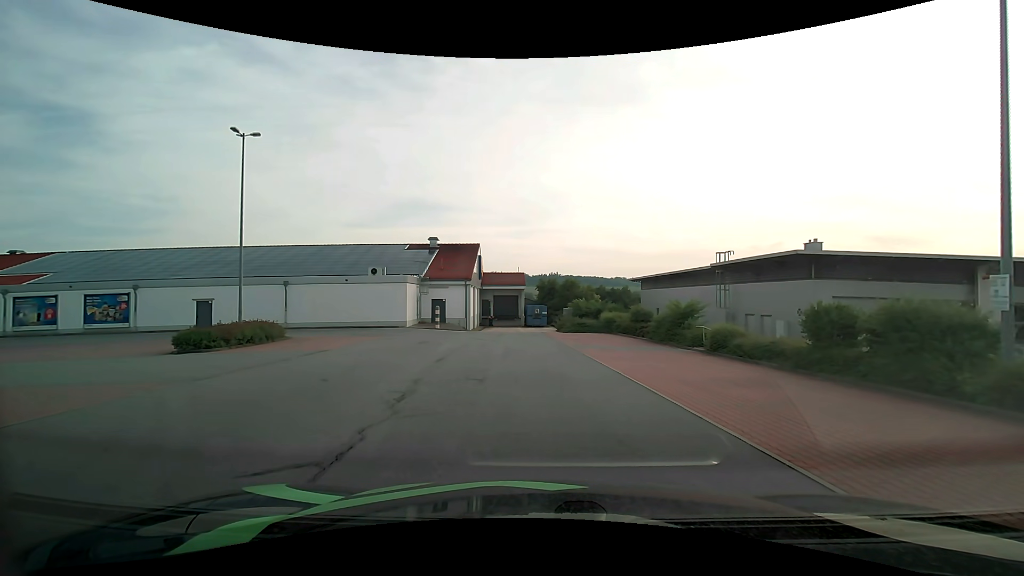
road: residential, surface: asphalt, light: Day
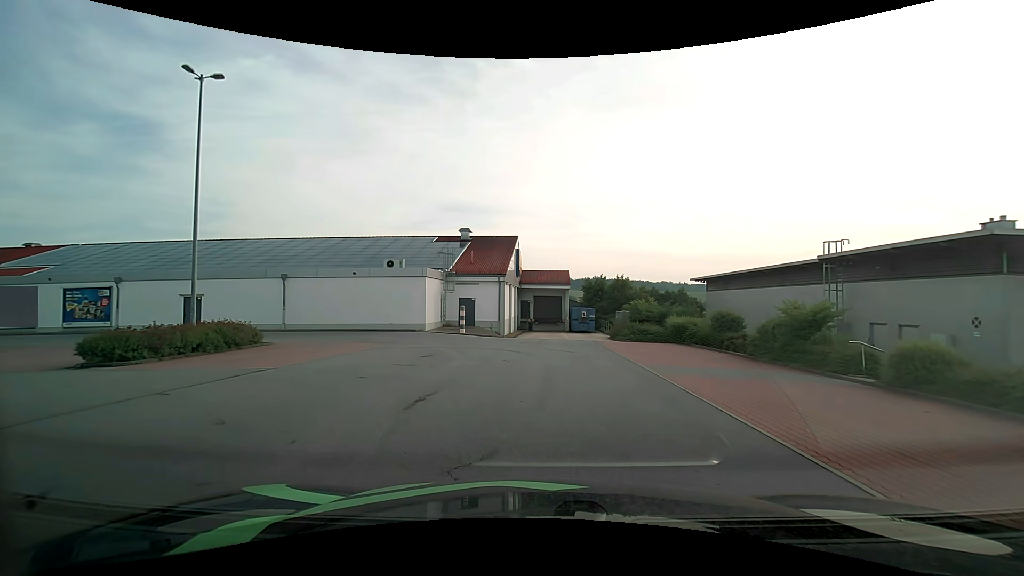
(-0.2, +7.2) m; -5°
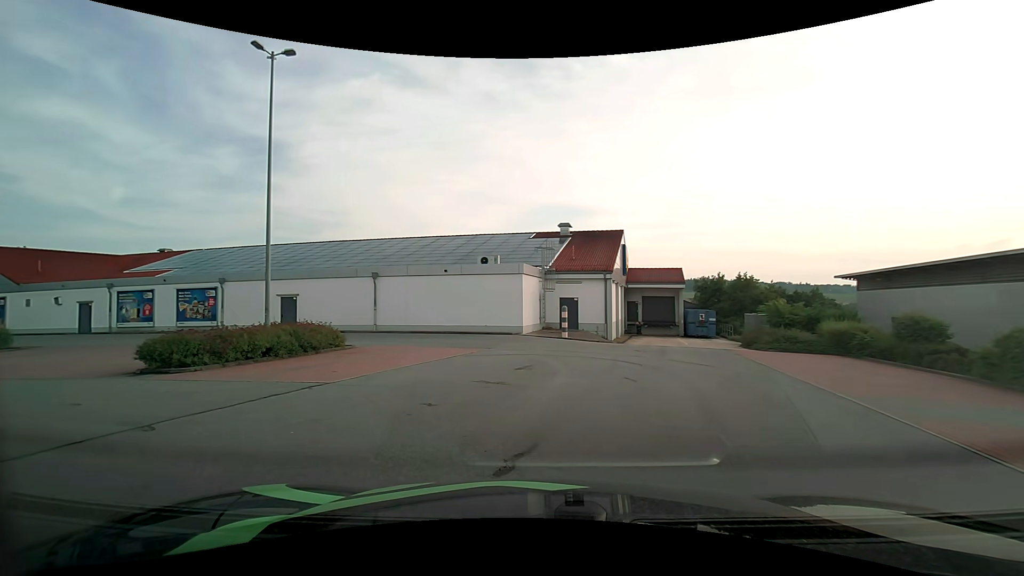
(-0.3, +3.6) m; -12°
